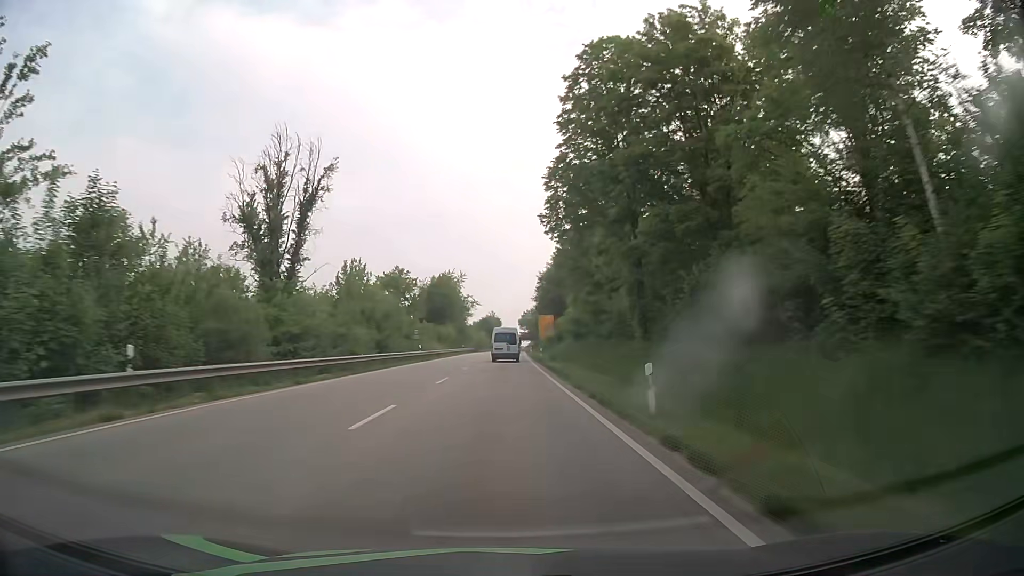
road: primary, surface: asphalt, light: Day
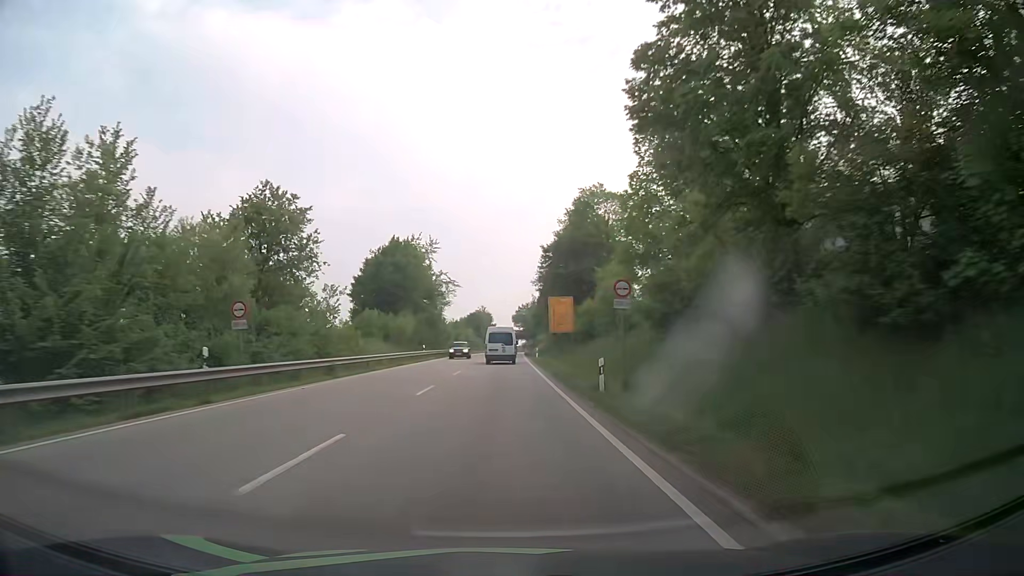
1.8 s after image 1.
(+0.2, +40.0) m; +1°
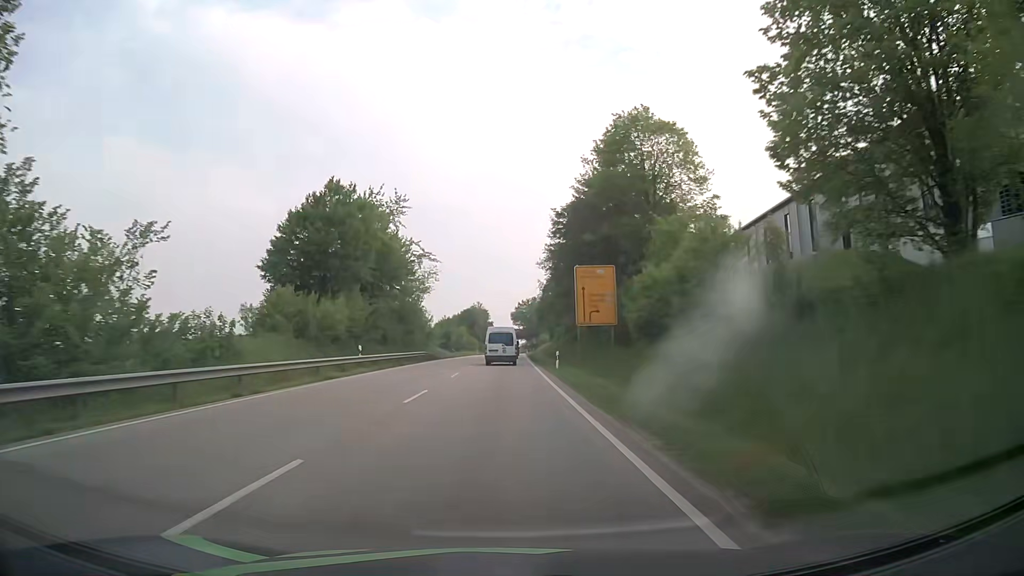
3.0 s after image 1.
(-0.1, +26.0) m; 0°
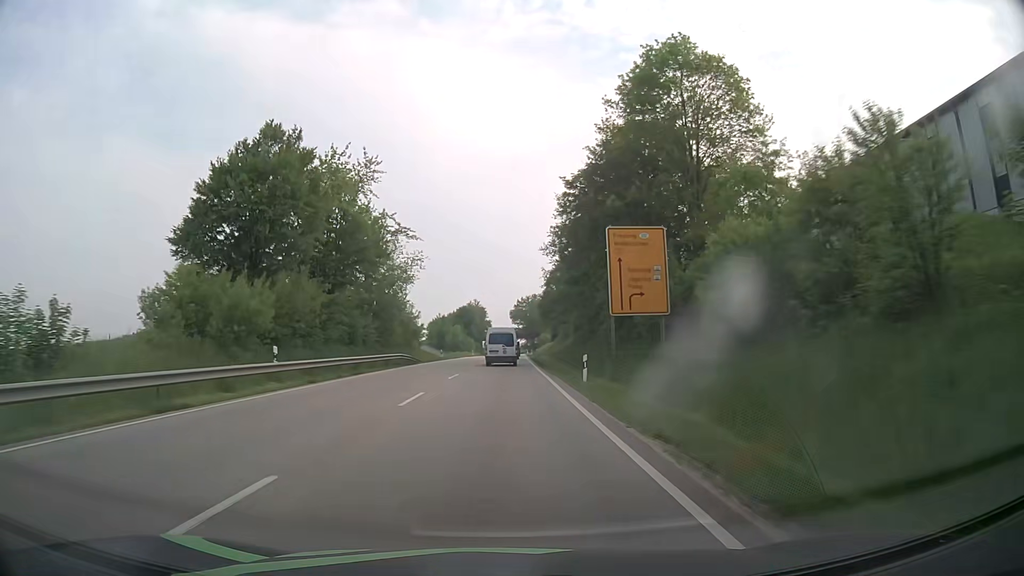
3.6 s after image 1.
(0.0, +12.9) m; 0°
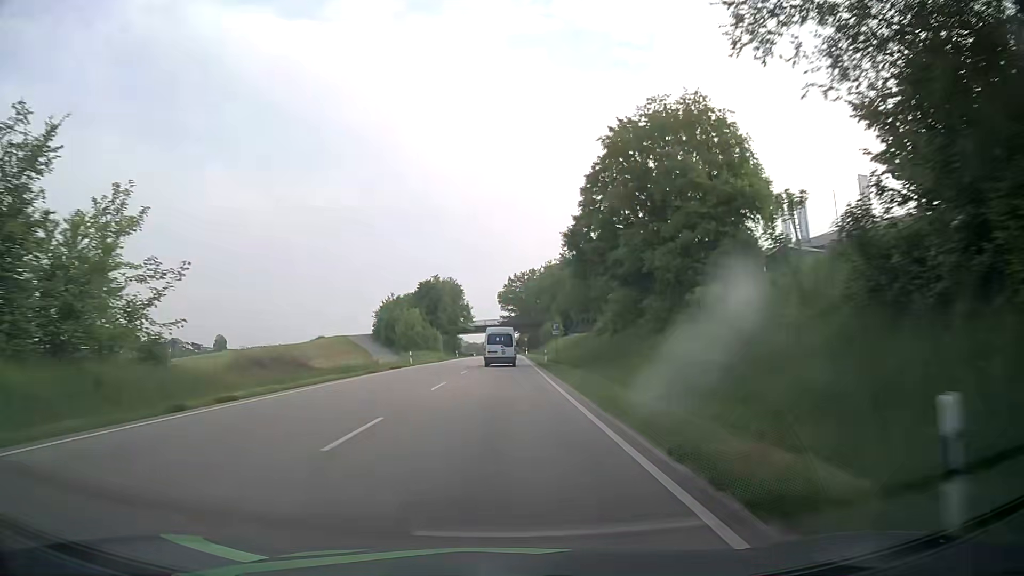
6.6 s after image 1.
(+0.6, +65.6) m; +1°
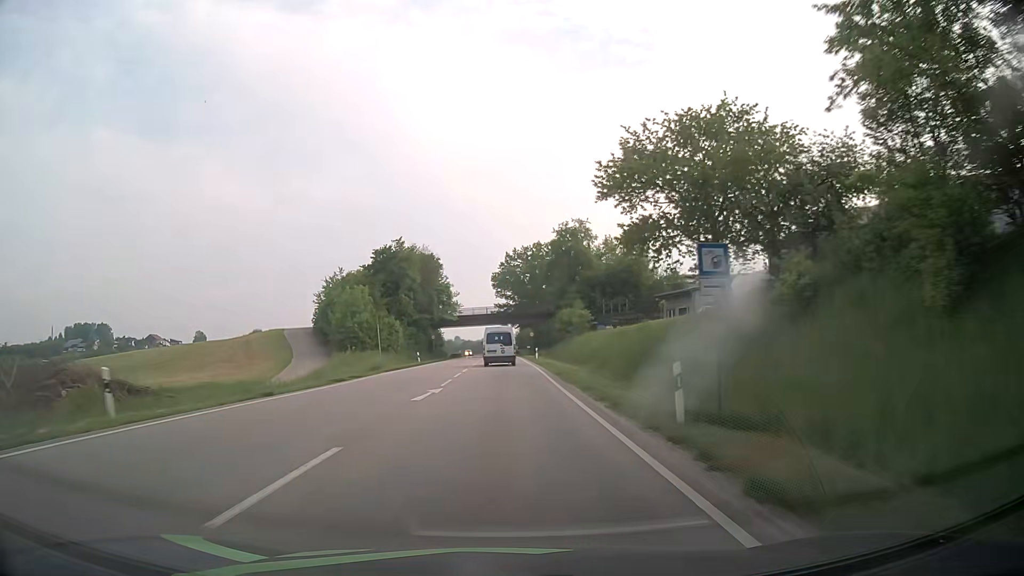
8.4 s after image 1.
(+0.3, +39.7) m; +1°
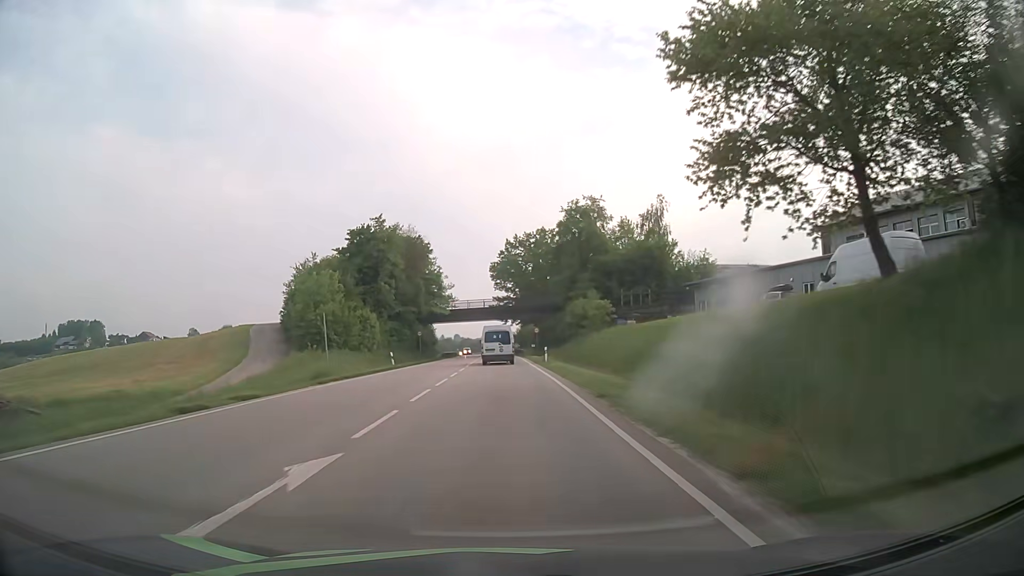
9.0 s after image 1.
(0.0, +13.3) m; 0°
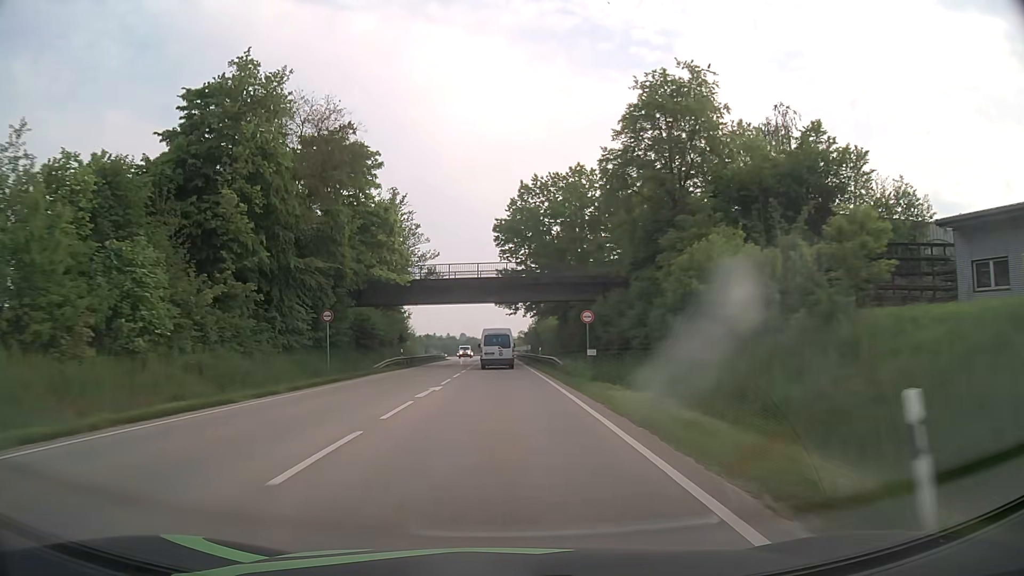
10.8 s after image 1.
(-0.2, +39.8) m; -1°
(0, +10) (0, +20) (0, +30) (0, +40) (0, +50) (-1, +60) (-1, +70) (-1, +80) (-1, +90) (-2, +100) m
